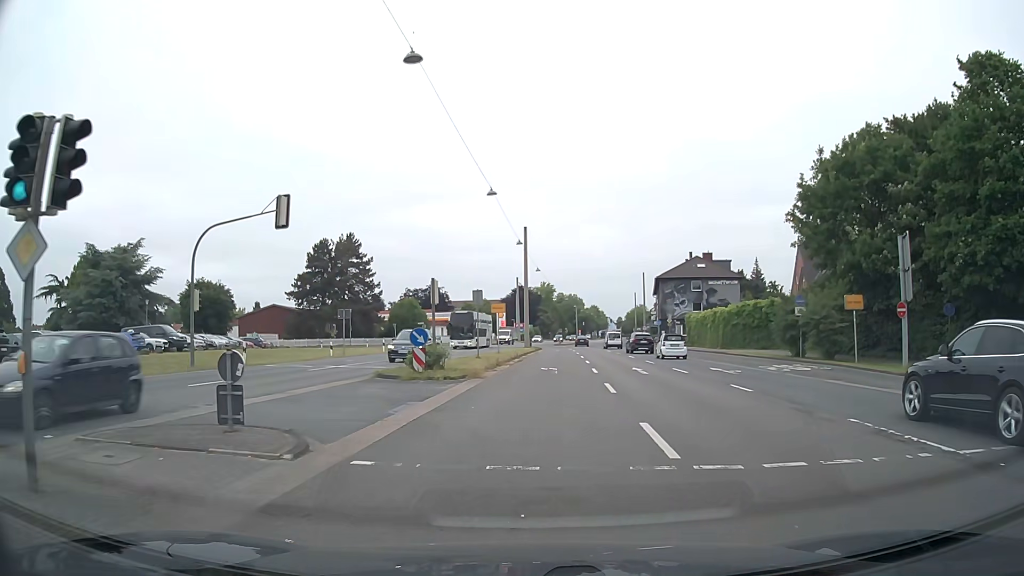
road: primary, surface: asphalt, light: Day
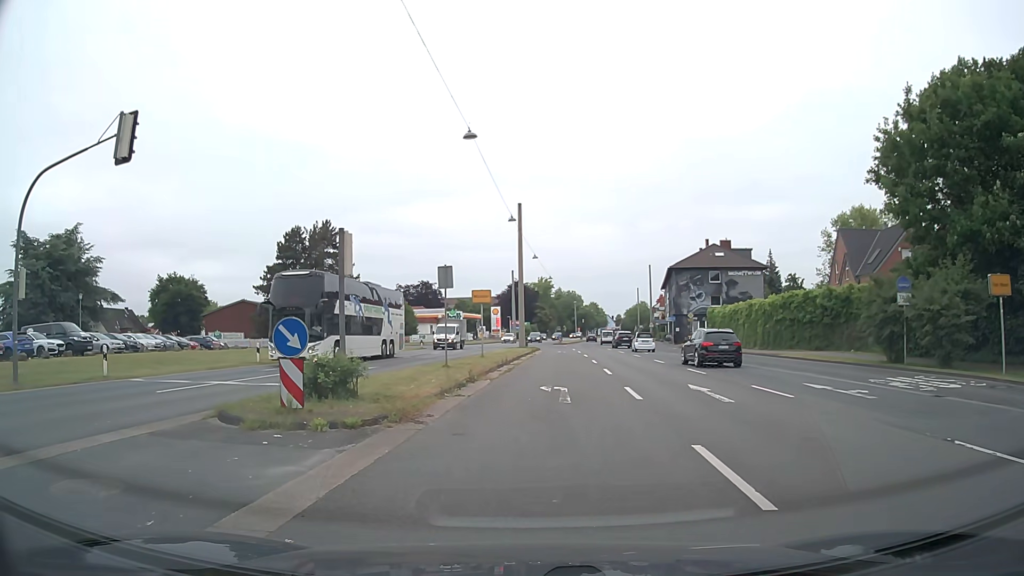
(+0.2, +10.8) m; +1°
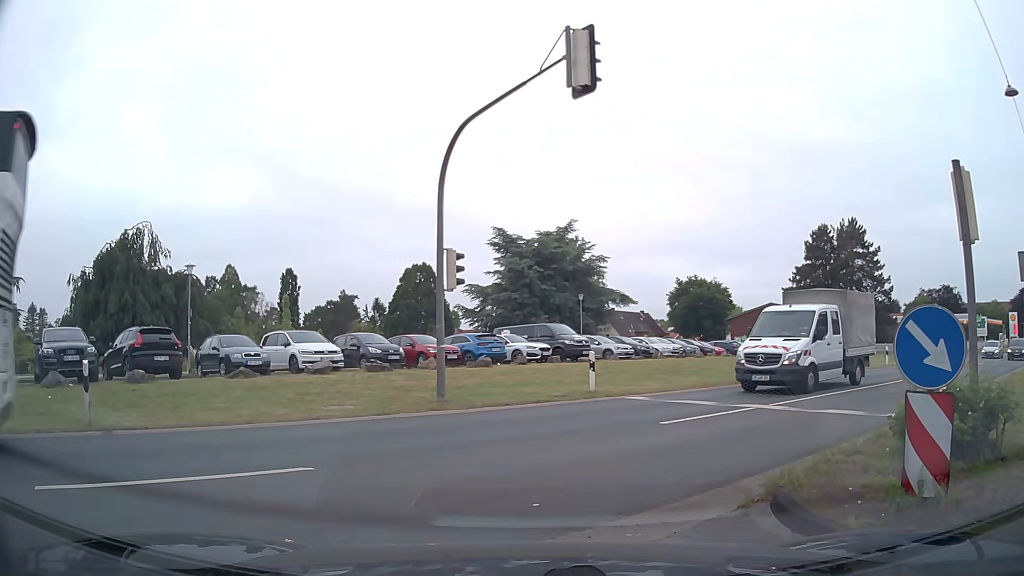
(-1.3, +5.5) m; -35°
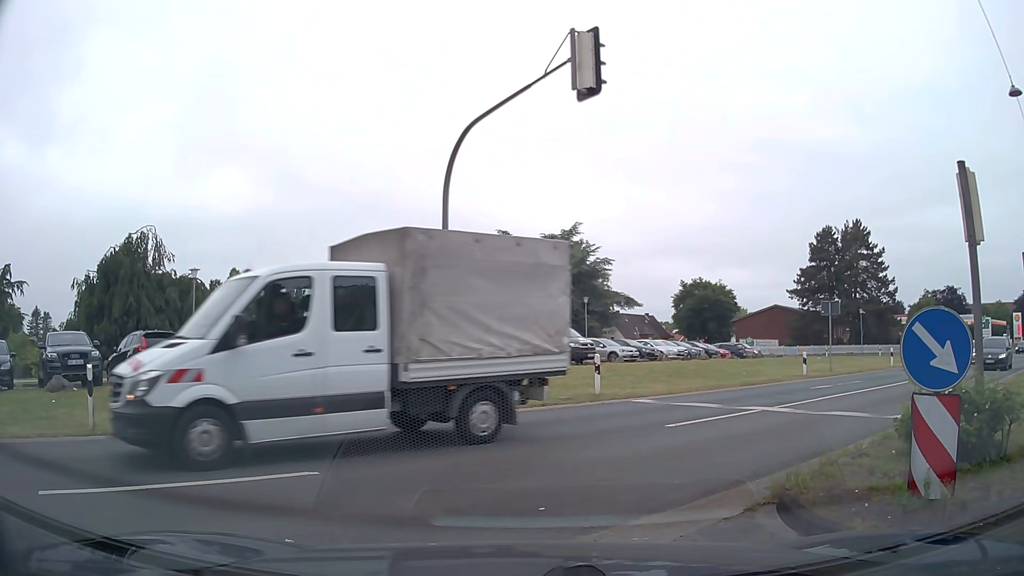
(0.0, +0.1) m; 0°
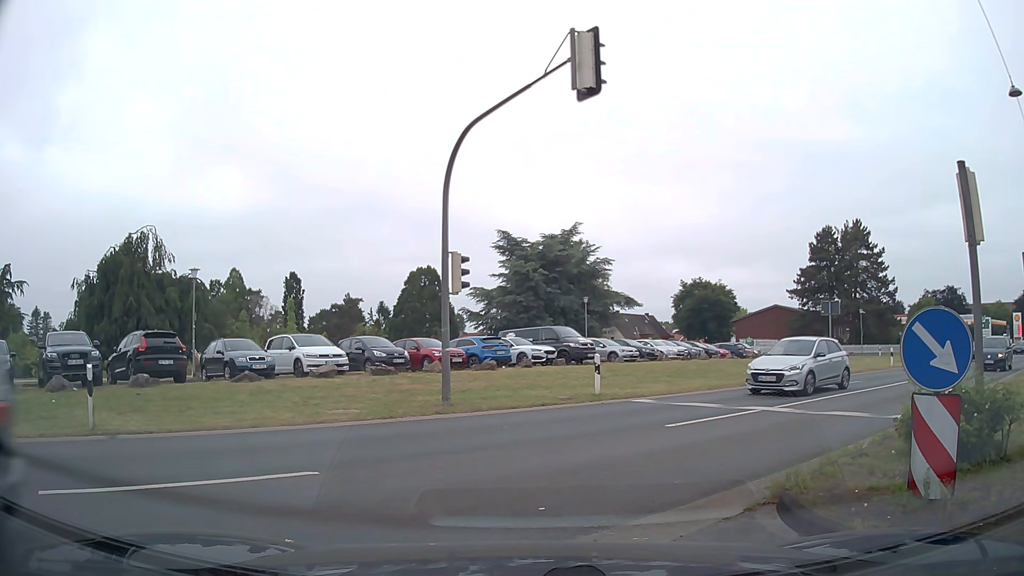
(0.0, 0.0) m; 0°
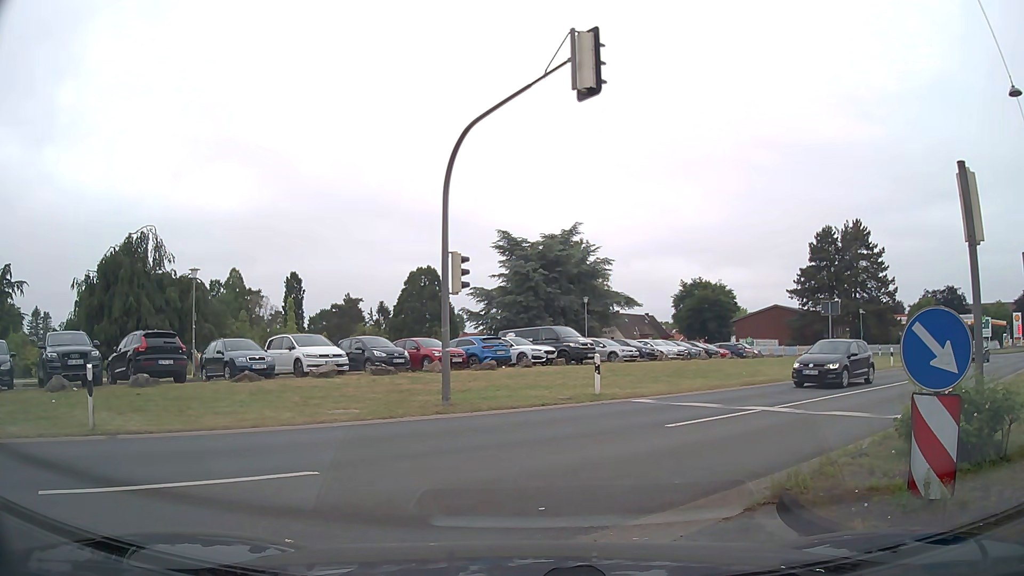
(0.0, 0.0) m; 0°
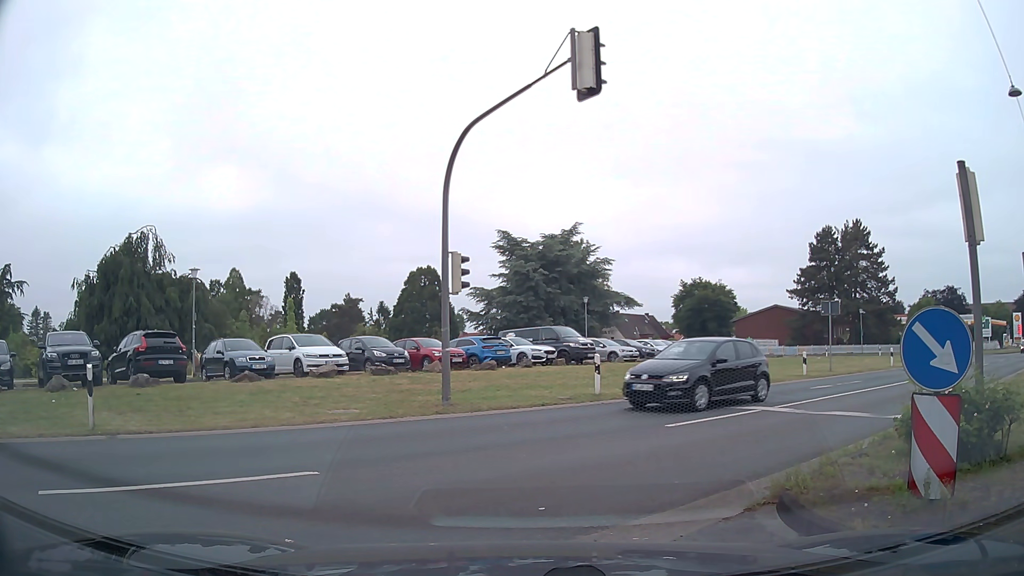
(0.0, 0.0) m; 0°
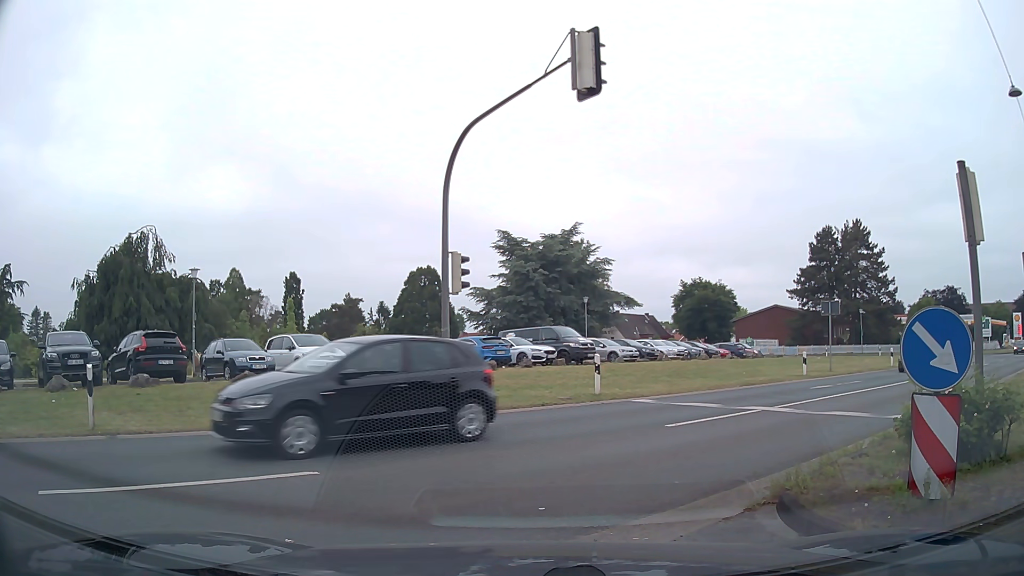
(0.0, 0.0) m; 0°
